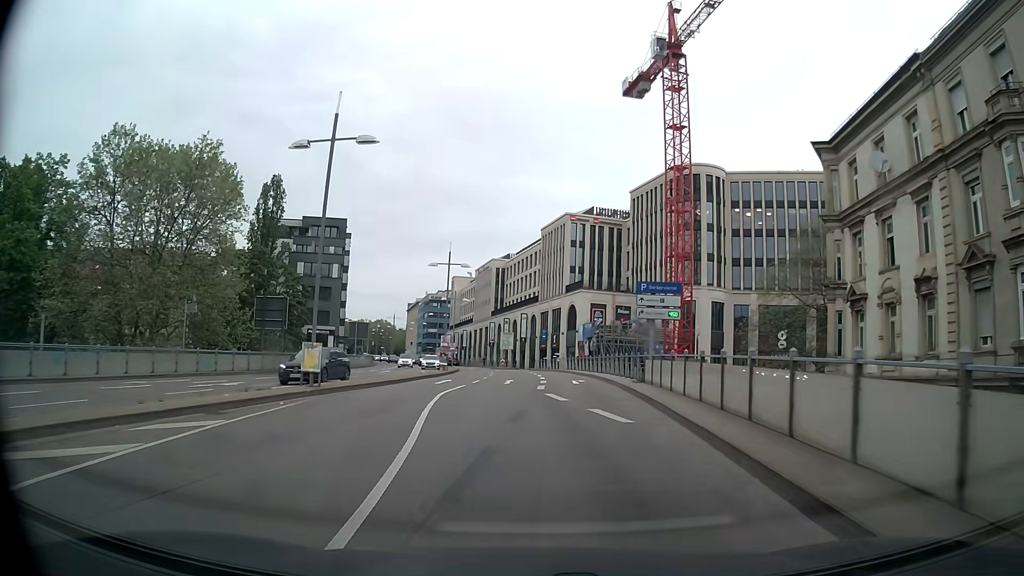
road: primary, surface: asphalt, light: Day
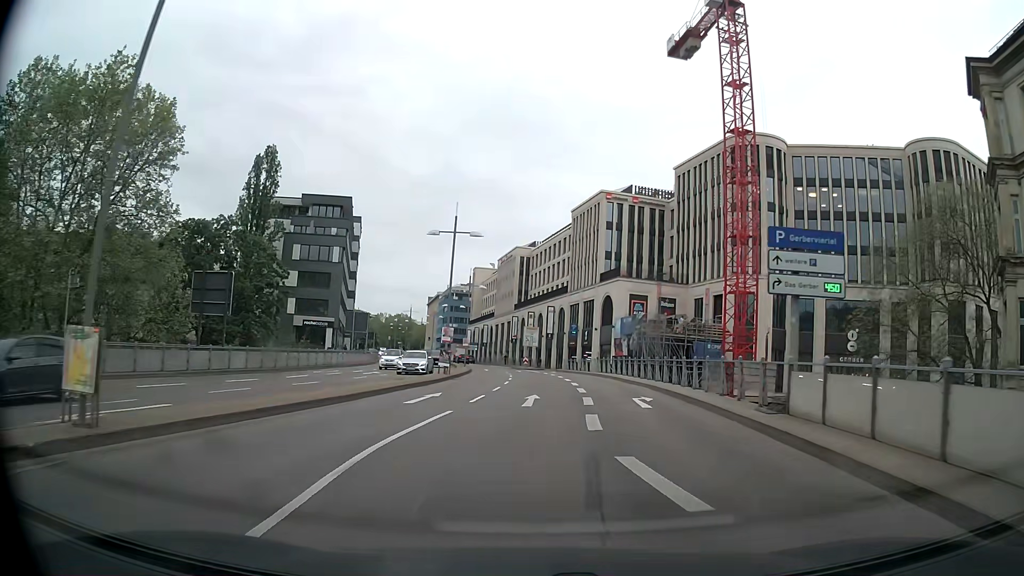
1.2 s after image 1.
(-0.3, +12.4) m; -3°
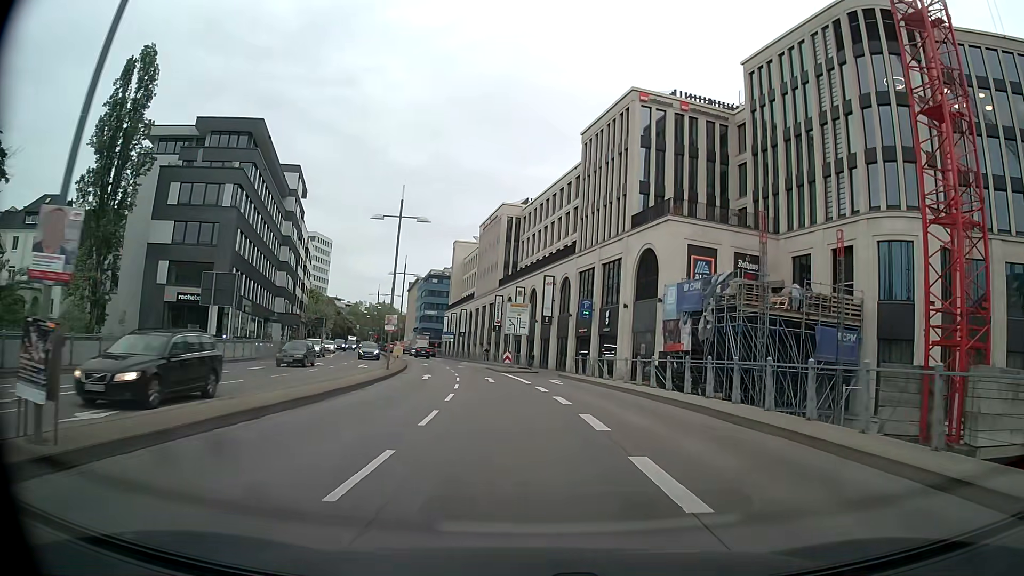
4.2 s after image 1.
(+0.9, +30.5) m; +1°
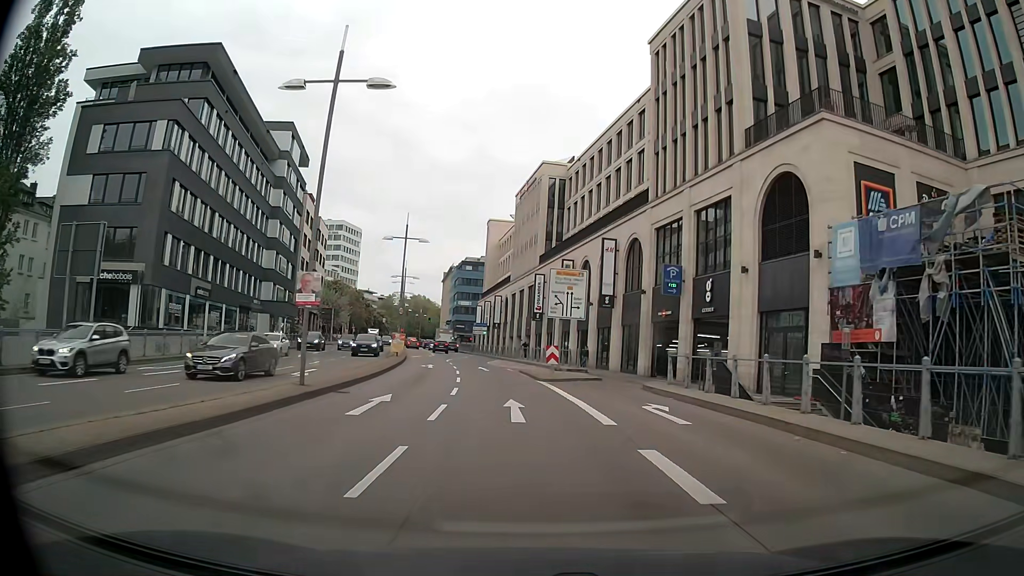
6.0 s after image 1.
(-0.6, +18.0) m; -4°
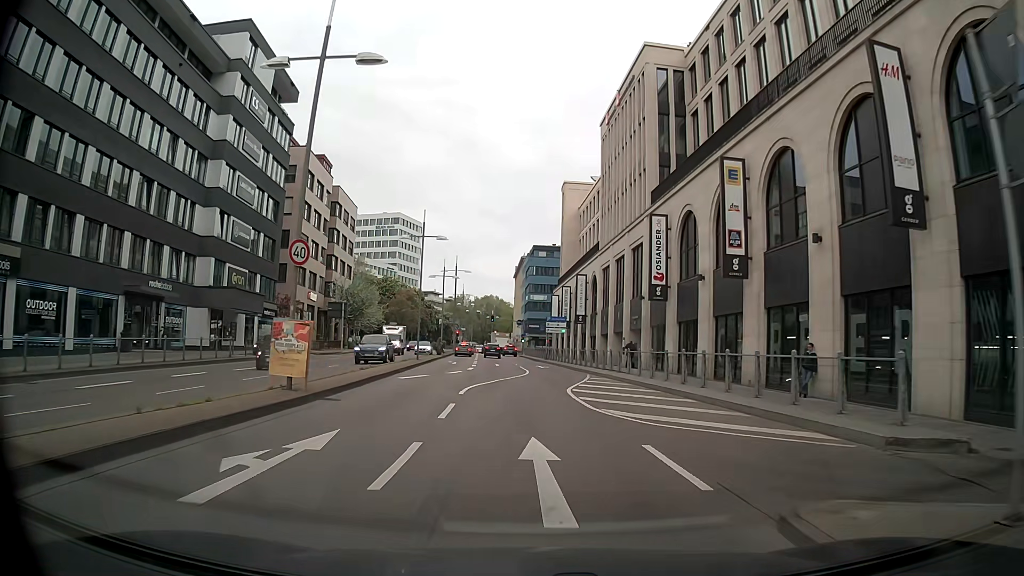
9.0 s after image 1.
(-1.7, +29.9) m; -7°
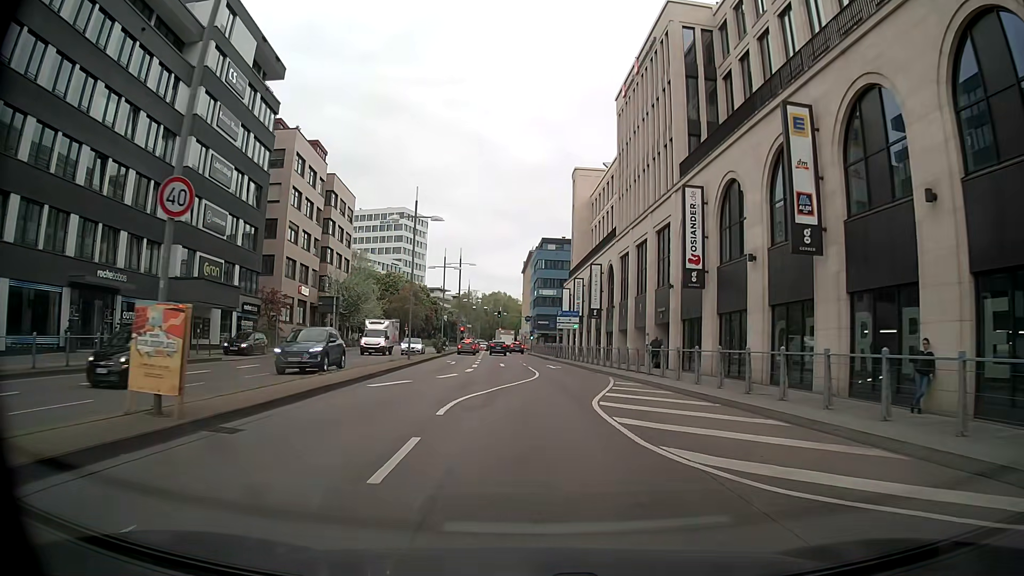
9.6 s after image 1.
(-0.1, +5.9) m; -1°
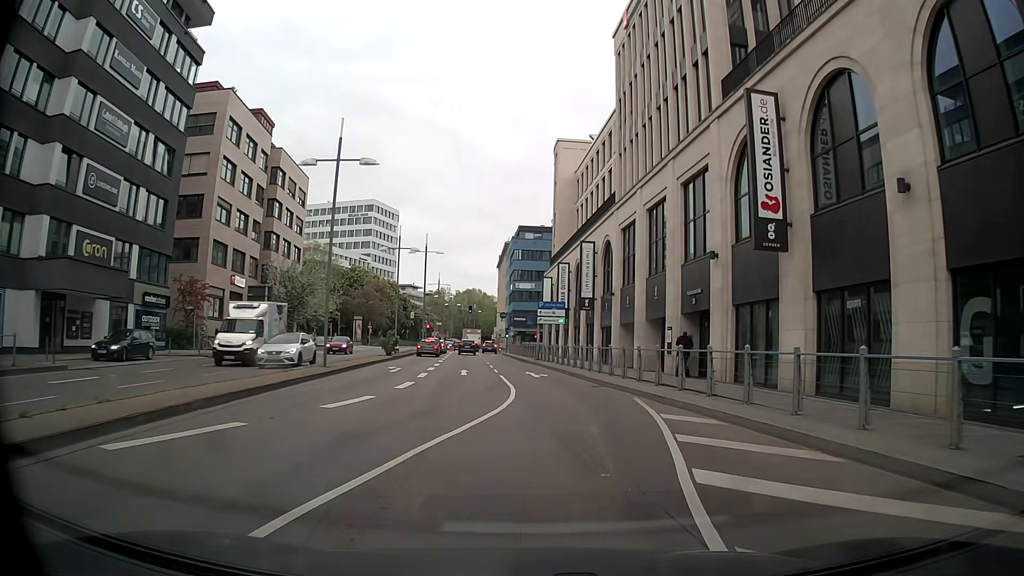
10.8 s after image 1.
(0.0, +11.7) m; +2°
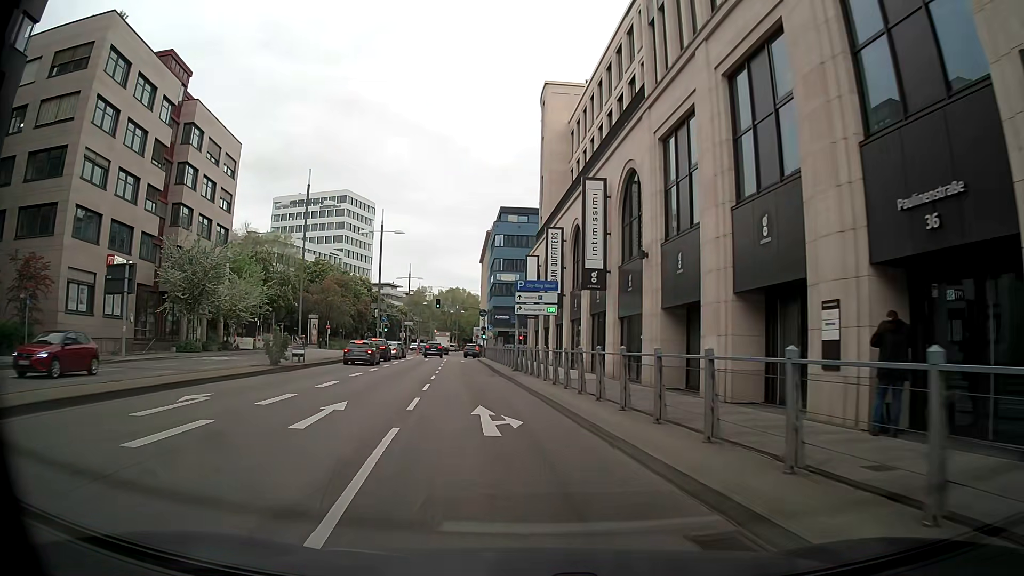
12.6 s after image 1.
(+0.7, +17.4) m; +1°
